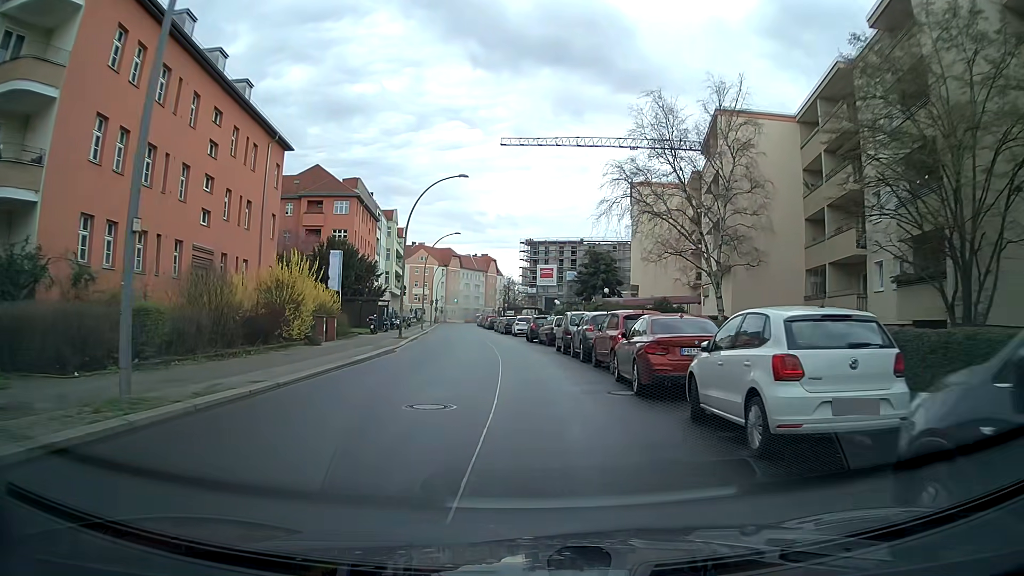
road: residential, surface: asphalt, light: Day
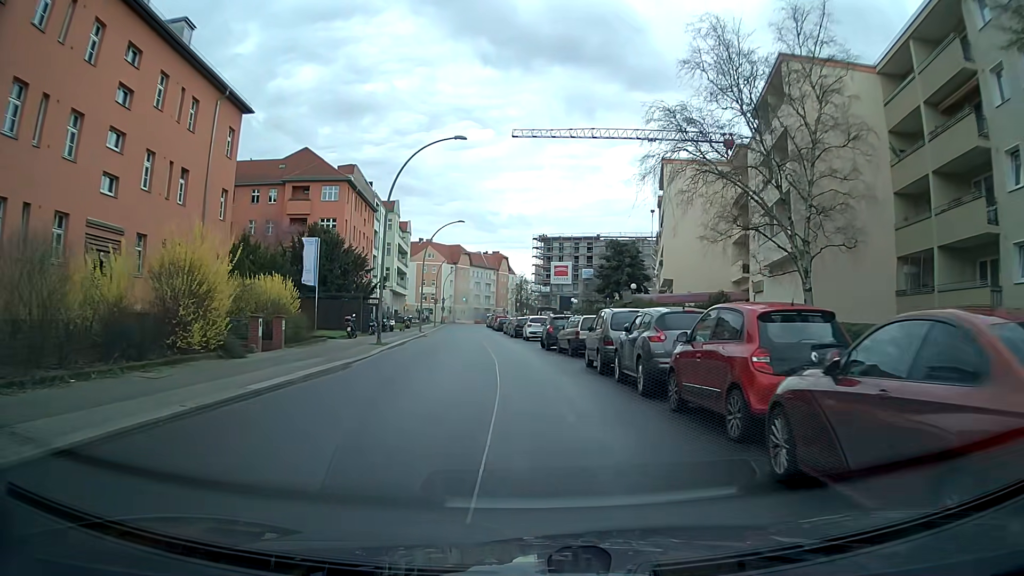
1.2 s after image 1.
(0.0, +9.1) m; -1°
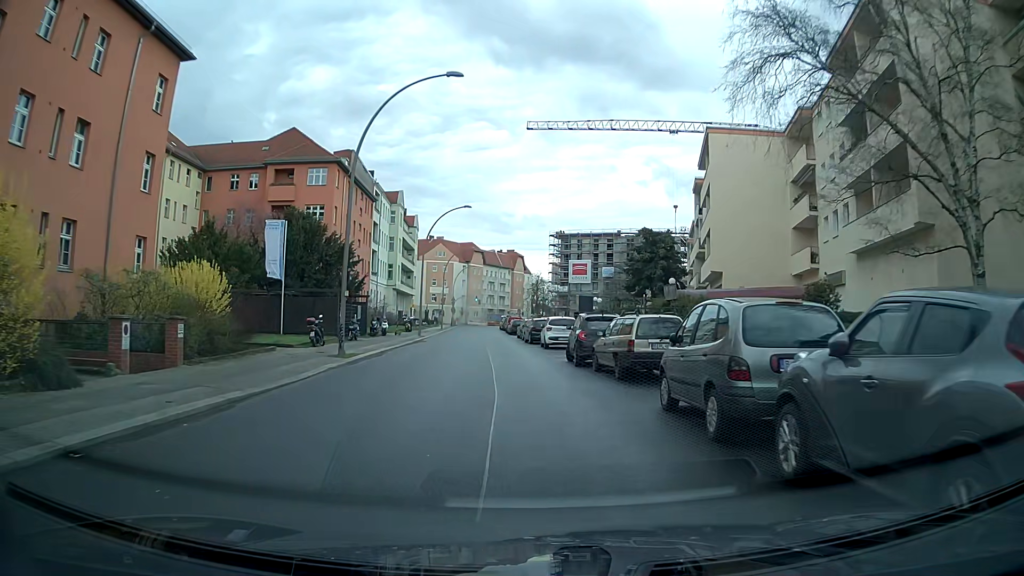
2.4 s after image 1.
(-0.2, +9.0) m; -2°
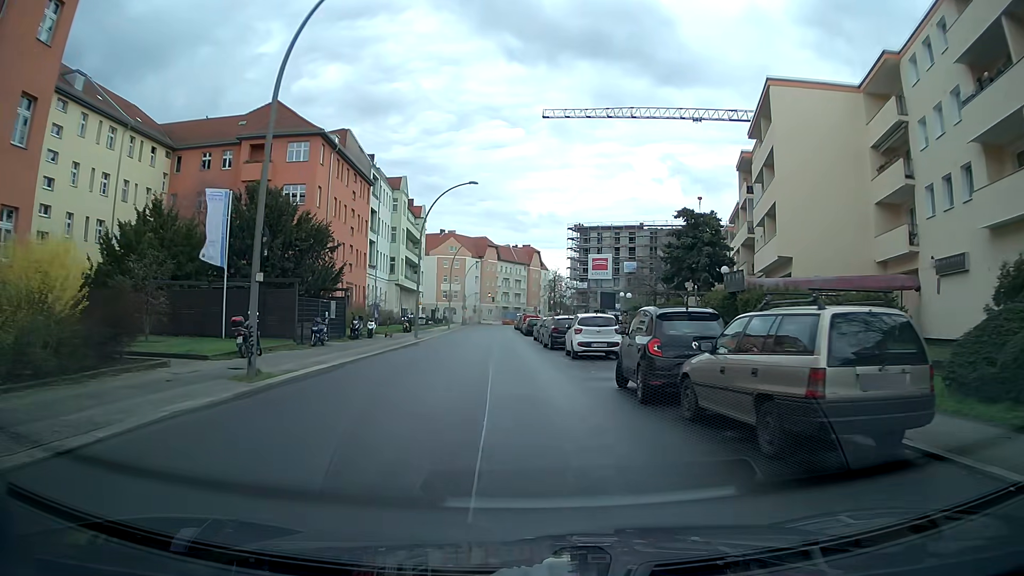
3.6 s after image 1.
(-0.1, +8.9) m; -2°
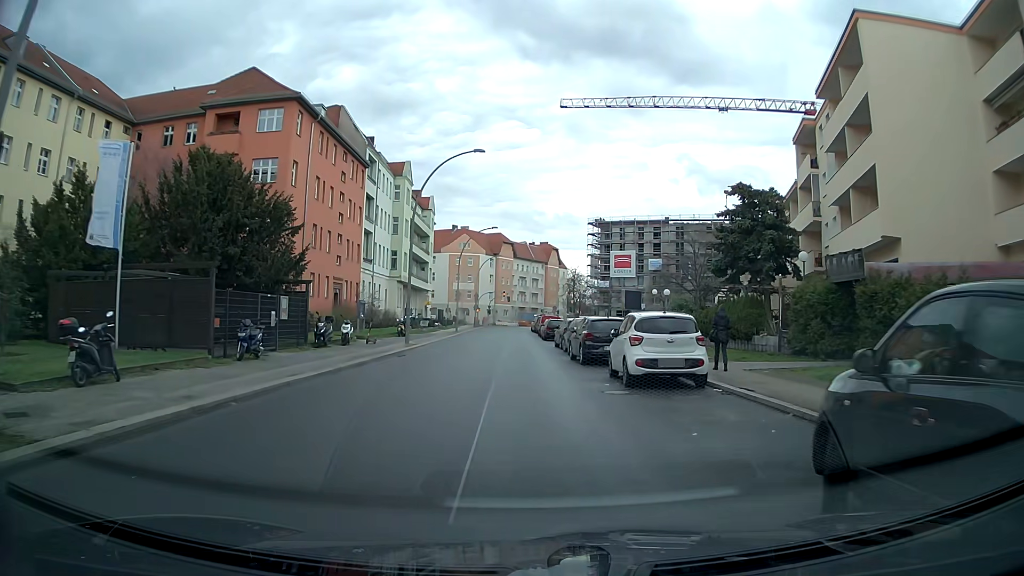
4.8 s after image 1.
(0.0, +8.9) m; -1°
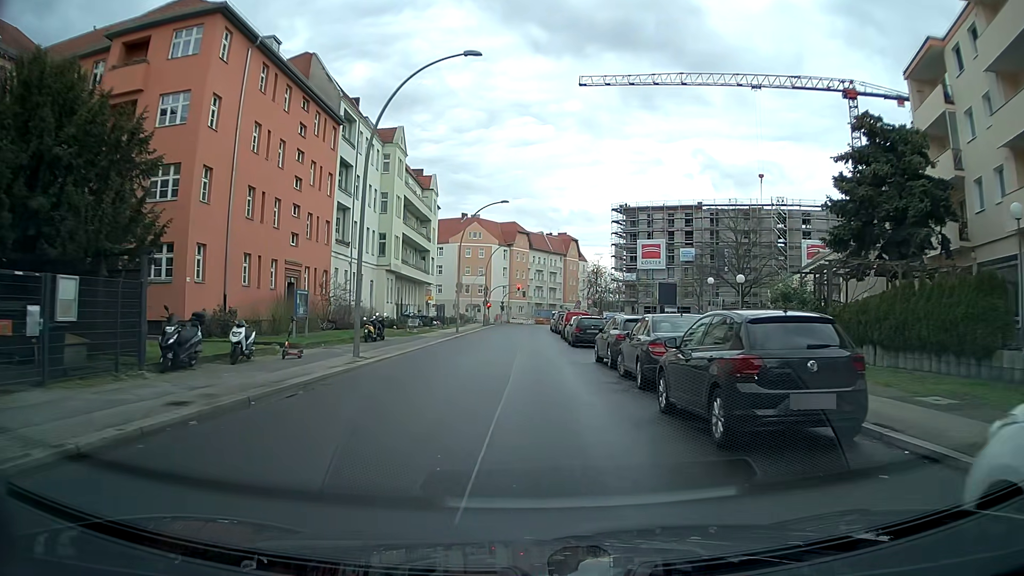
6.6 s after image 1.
(-0.3, +13.4) m; -1°
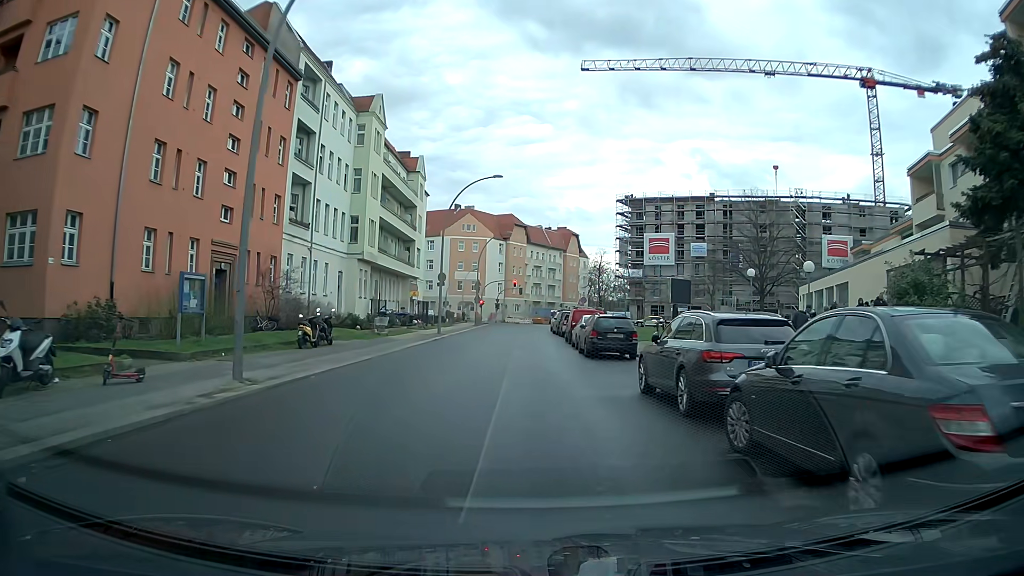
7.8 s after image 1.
(-0.1, +9.0) m; -1°
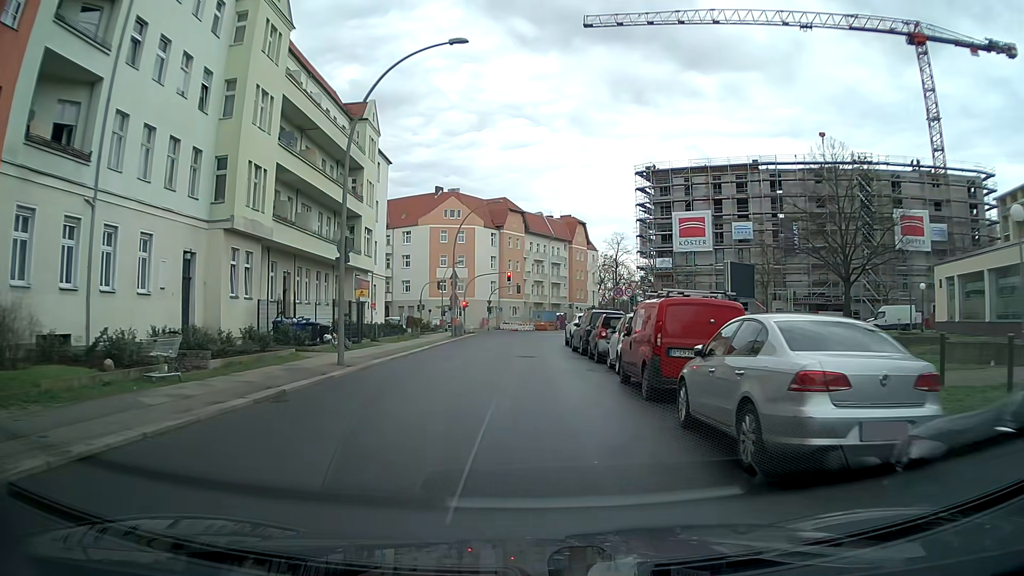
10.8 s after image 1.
(+0.1, +22.5) m; 0°
(0, +10) (0, +20) (0, +30) (0, +40) (+2, +50) (+7, +58) (+16, +60) (+26, +57) (+35, +53) (+45, +50) m
